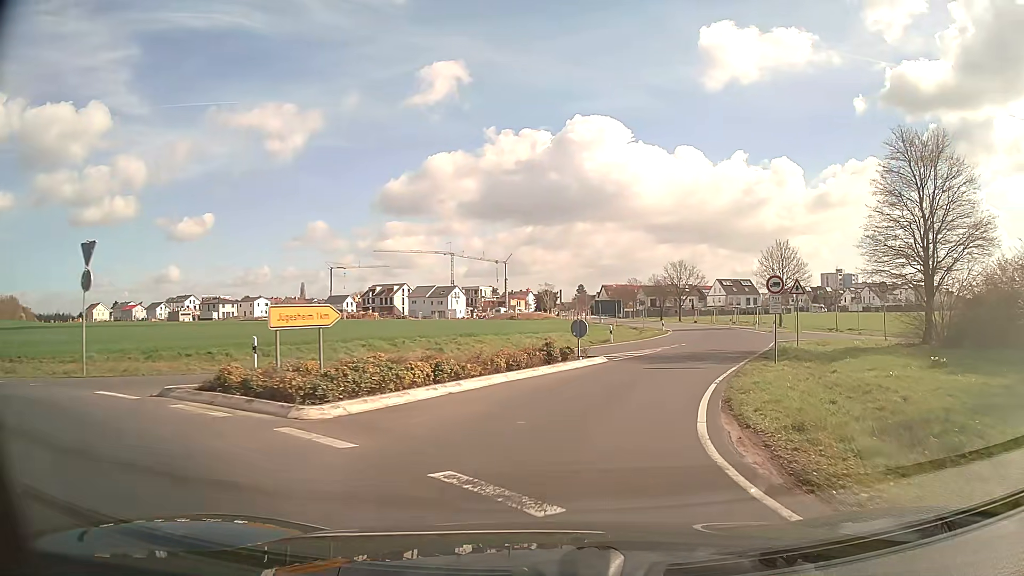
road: secondary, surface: asphalt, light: Day
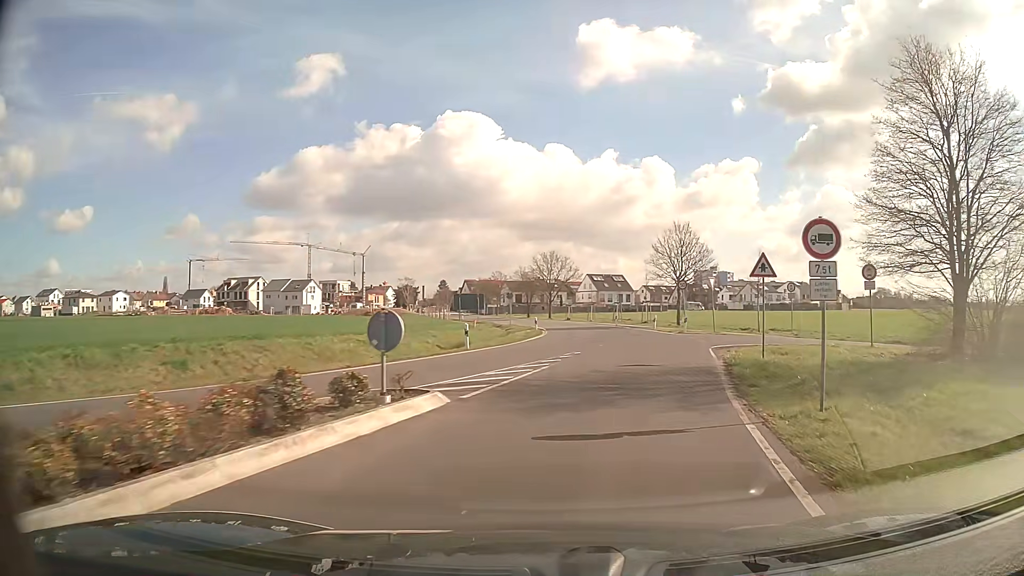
(+1.3, +11.9) m; +12°
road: unclassified
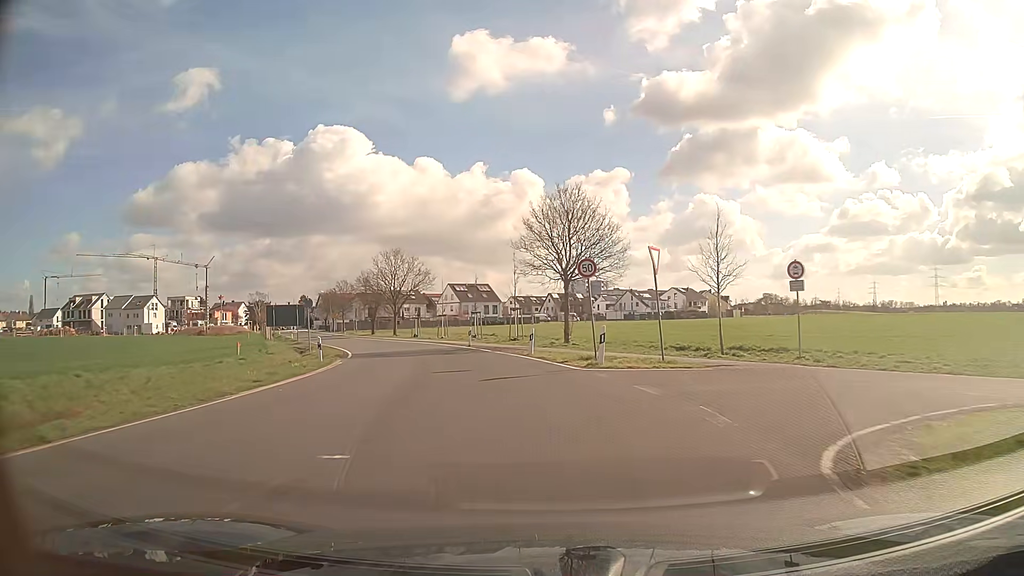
(+2.8, +20.3) m; +11°
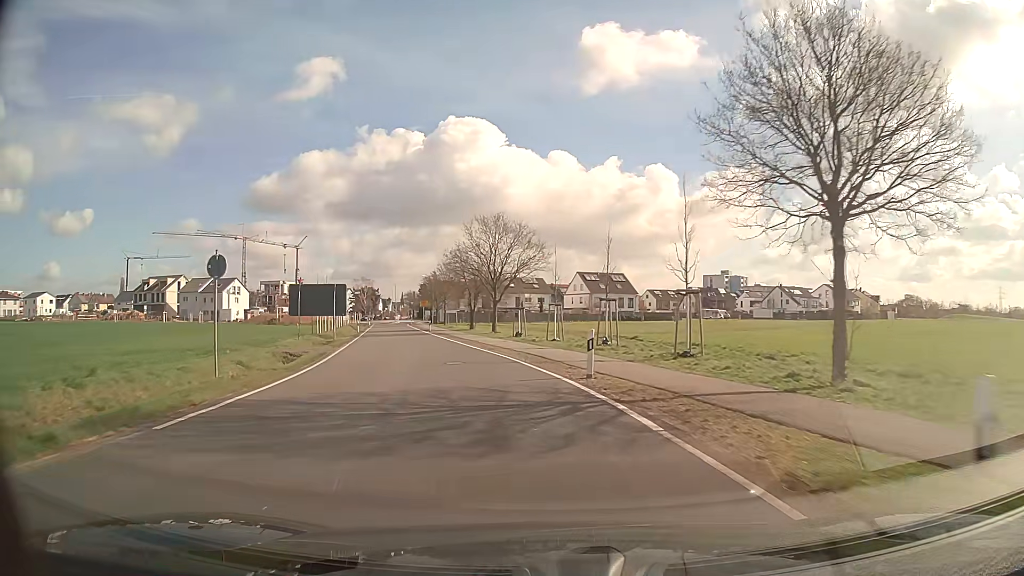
(-1.9, +22.7) m; -11°
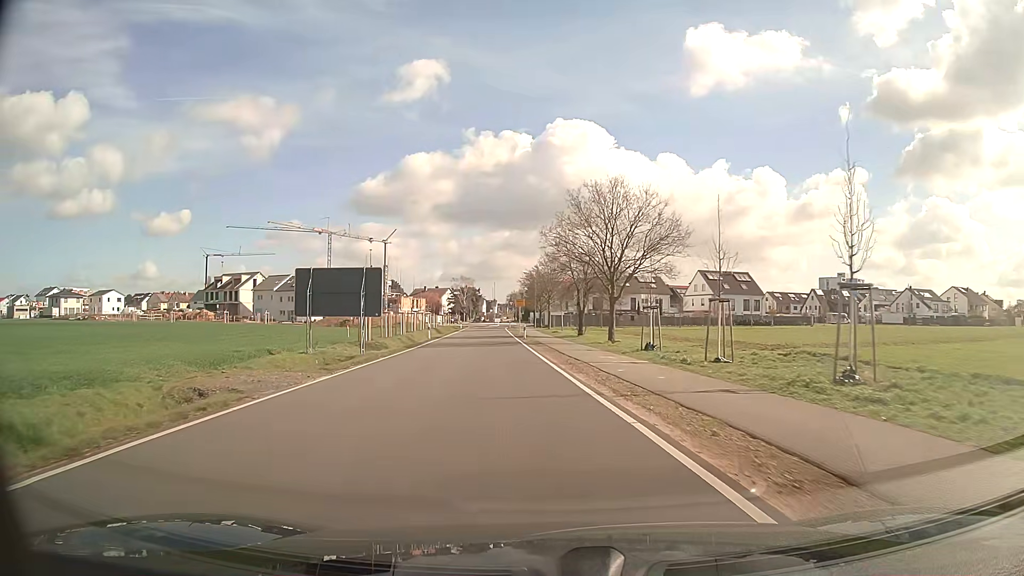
(-1.4, +15.9) m; -9°
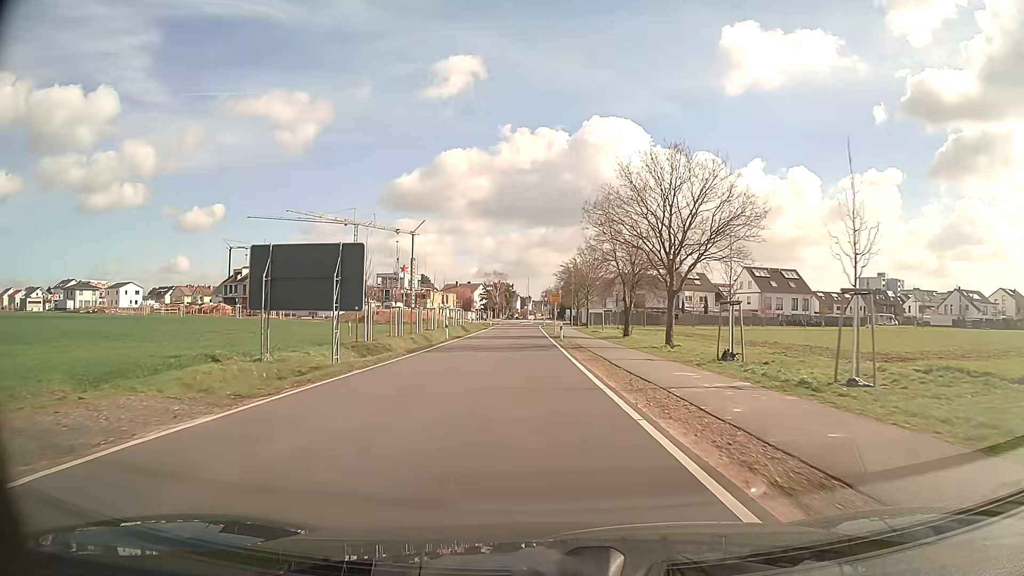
(-0.3, +8.1) m; -3°
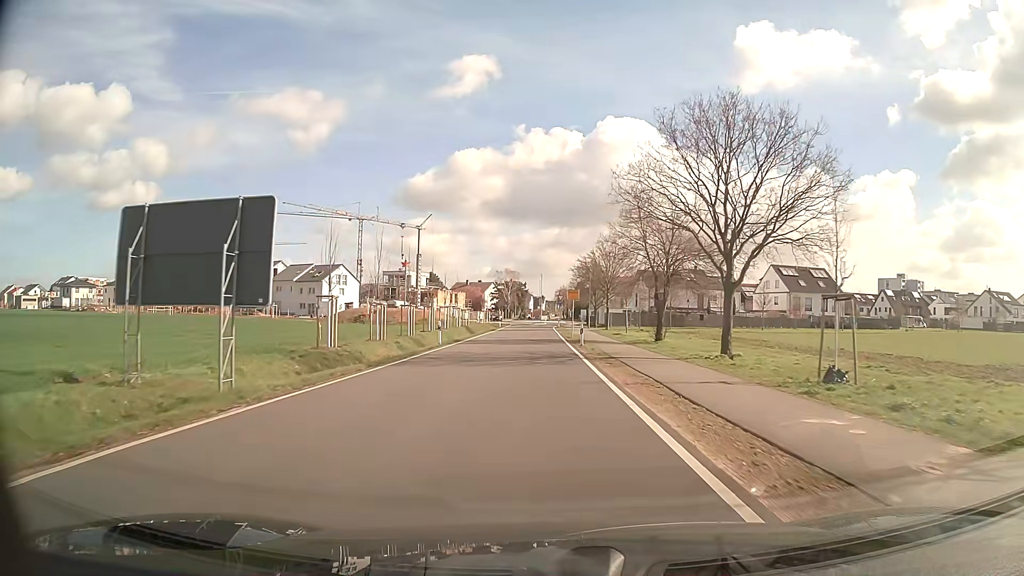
(-0.1, +8.1) m; -1°
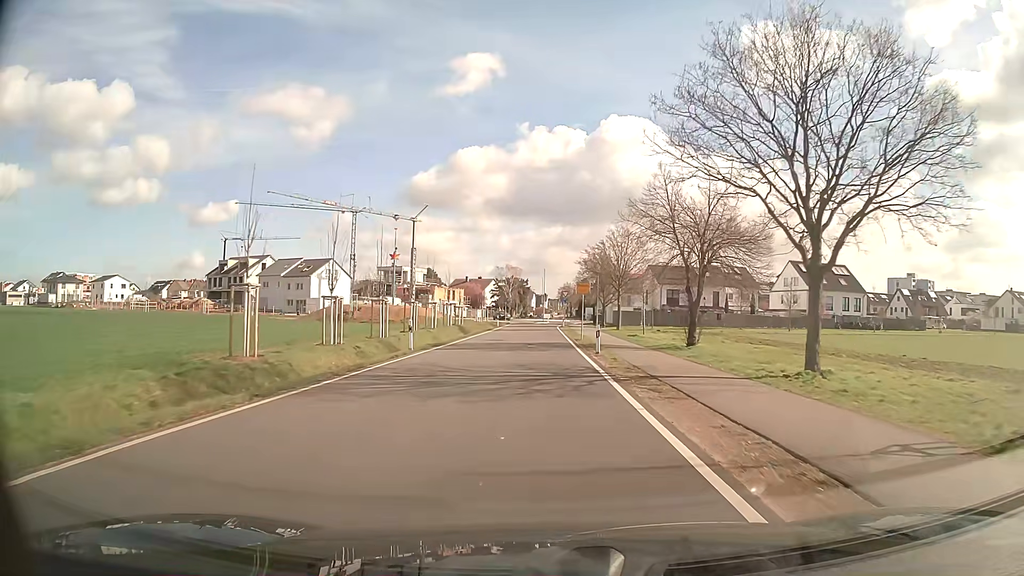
(0.0, +8.0) m; 0°
(0, +10) (0, +20) (0, +30) (0, +40) (0, +50) (0, +60) (0, +70) (+1, +80) (+2, +90) (+3, +100) m
